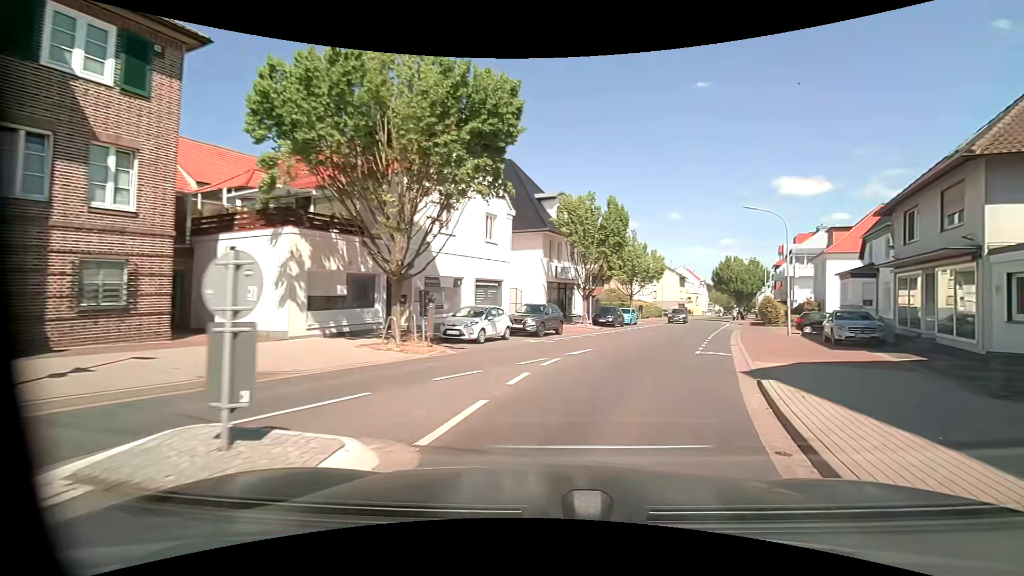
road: unclassified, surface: asphalt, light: Day
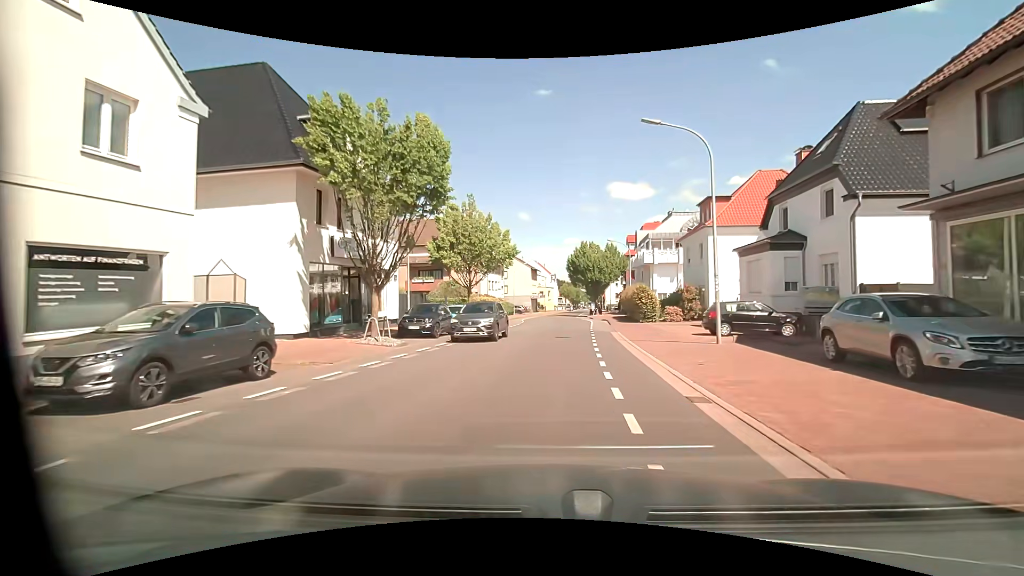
(+3.3, +15.7) m; +17°
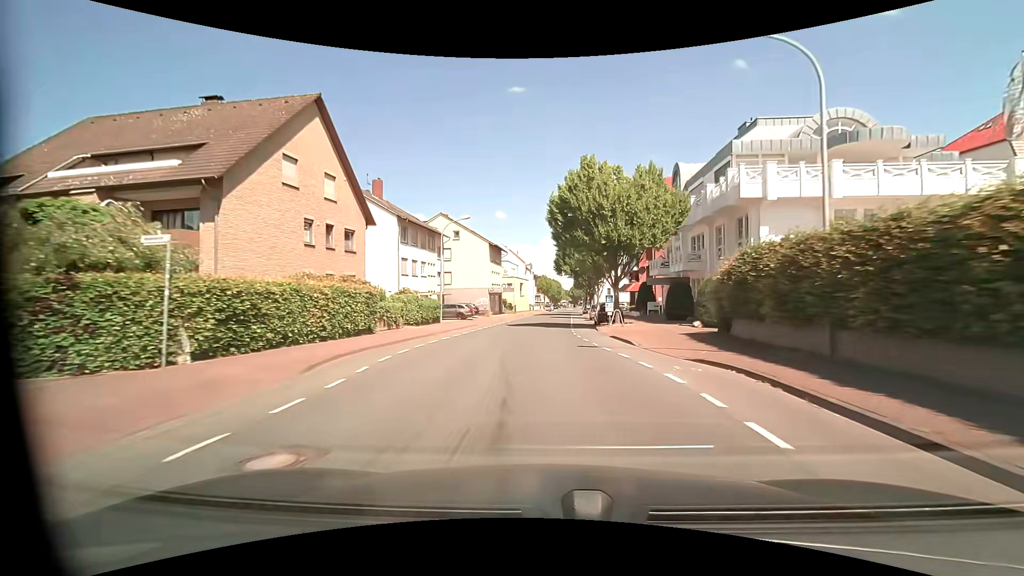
(+1.3, +37.9) m; +2°
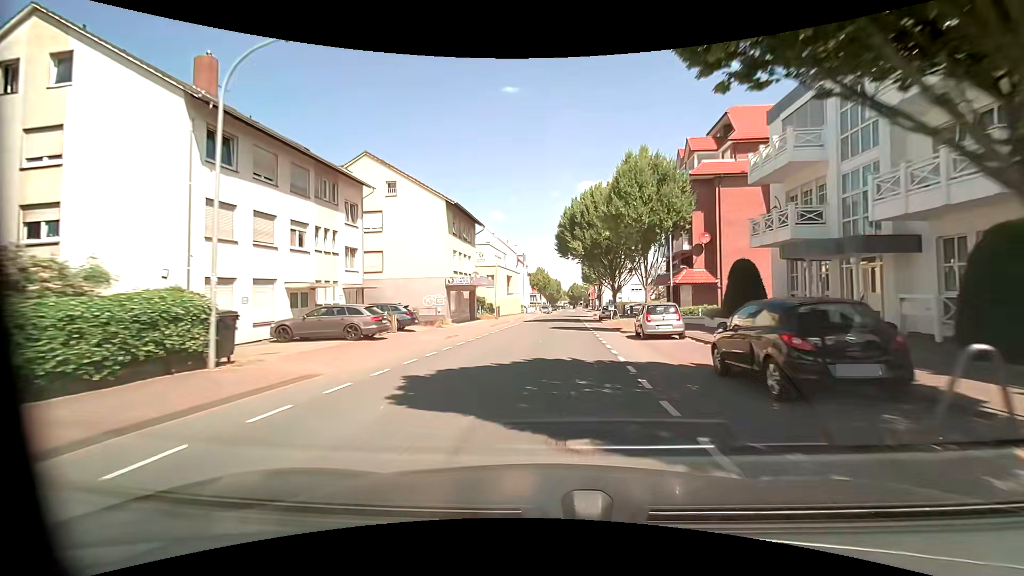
(-0.1, +24.8) m; 0°
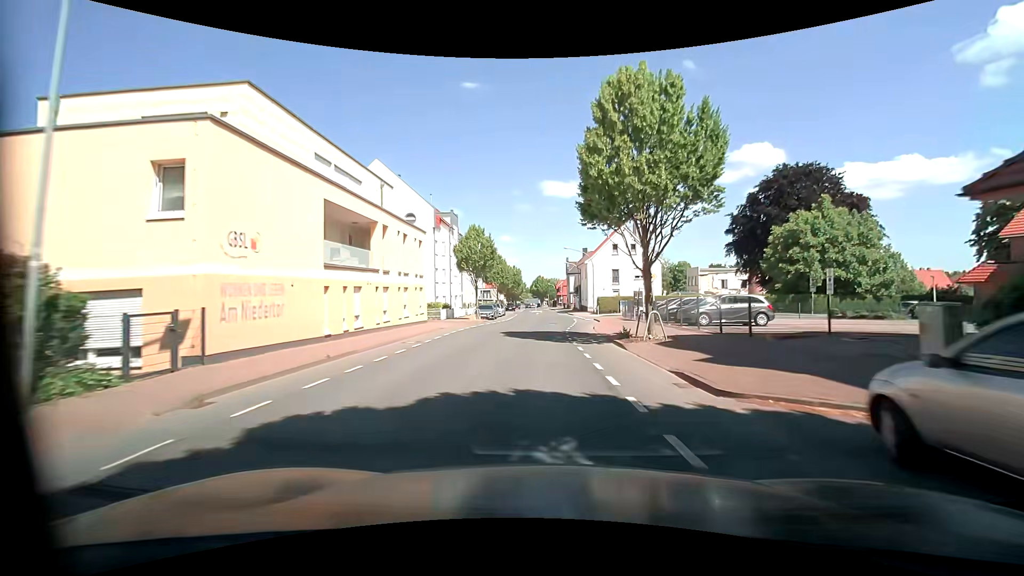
(+1.6, +44.3) m; +3°
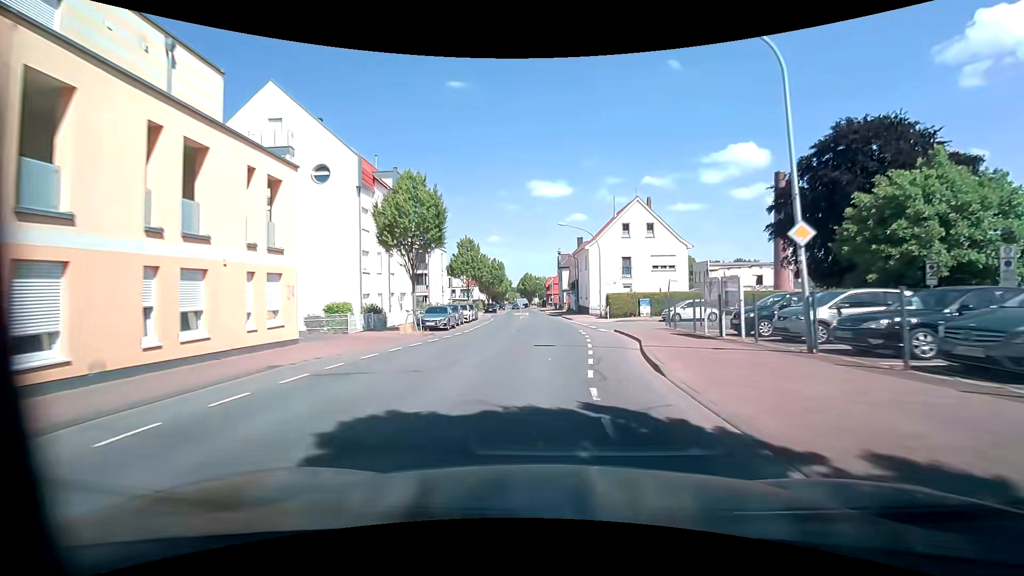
(+0.3, +17.3) m; +1°
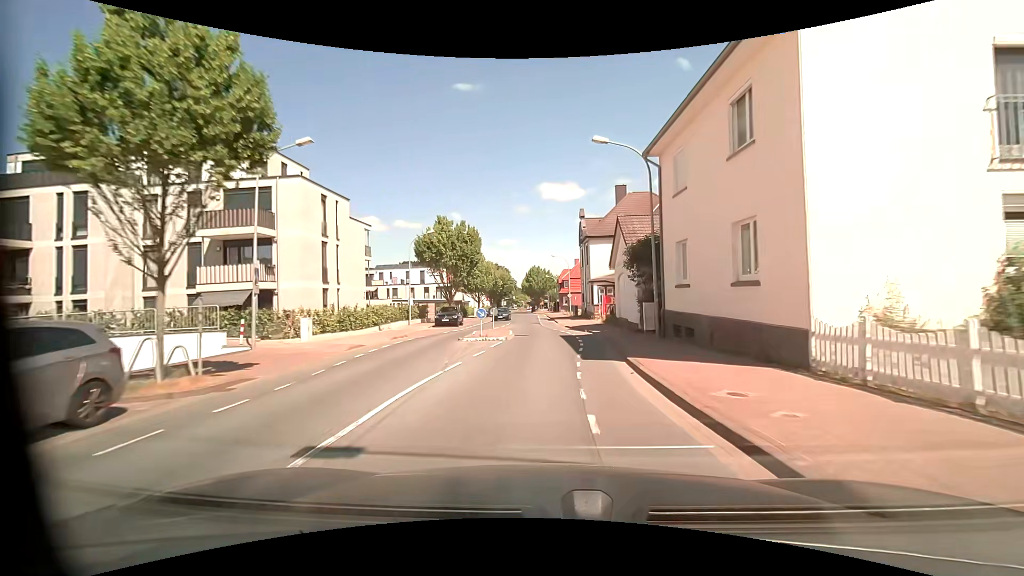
(+0.9, +40.6) m; 0°
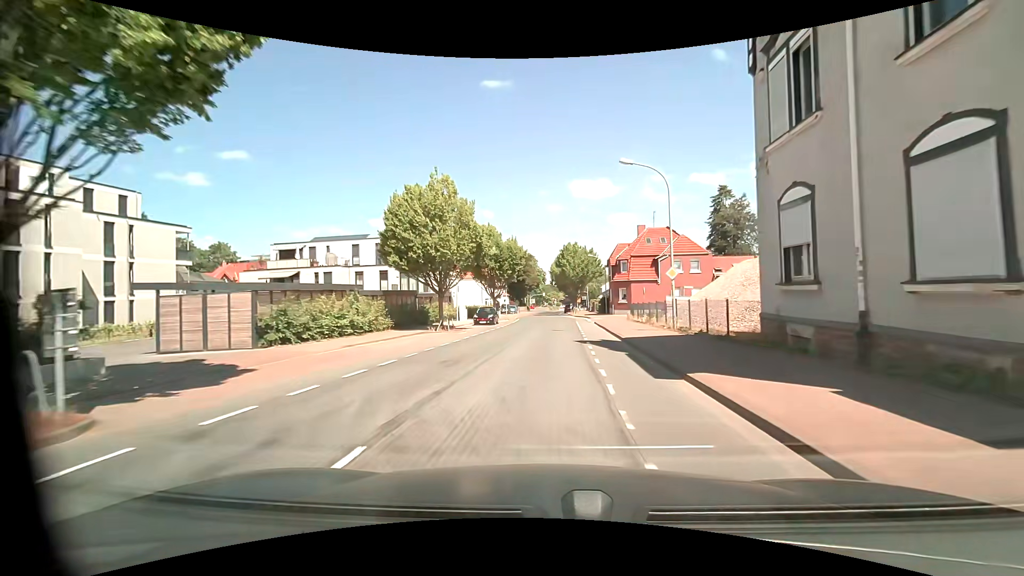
(-1.0, +39.7) m; -4°
(0, +10) (0, +20) (0, +30) (+1, +40) (+1, +50) (+1, +60) (+1, +70) (+1, +80) (+1, +90) (+1, +100) m
